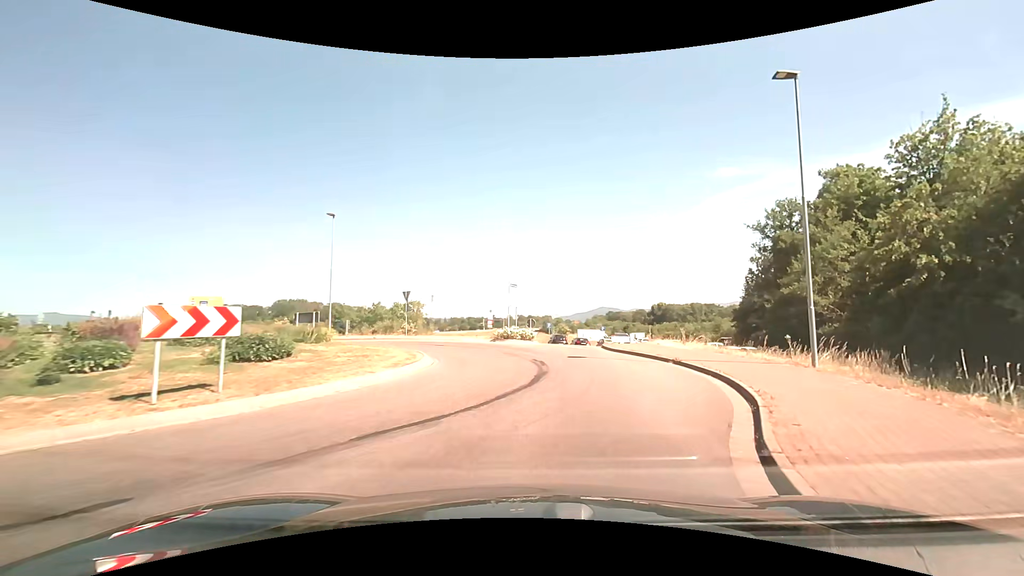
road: tertiary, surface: asphalt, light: Day
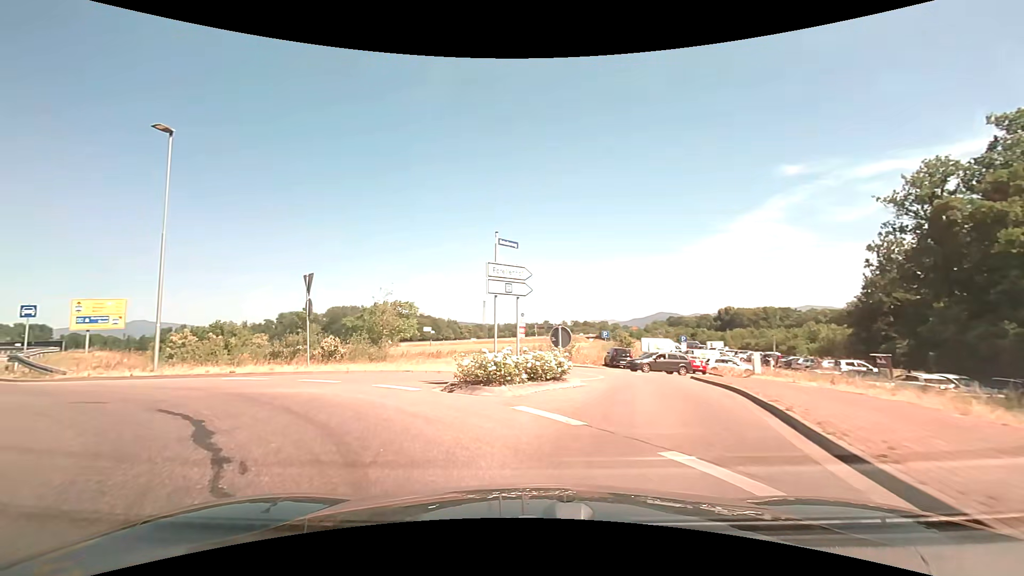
(+1.1, +17.4) m; -6°
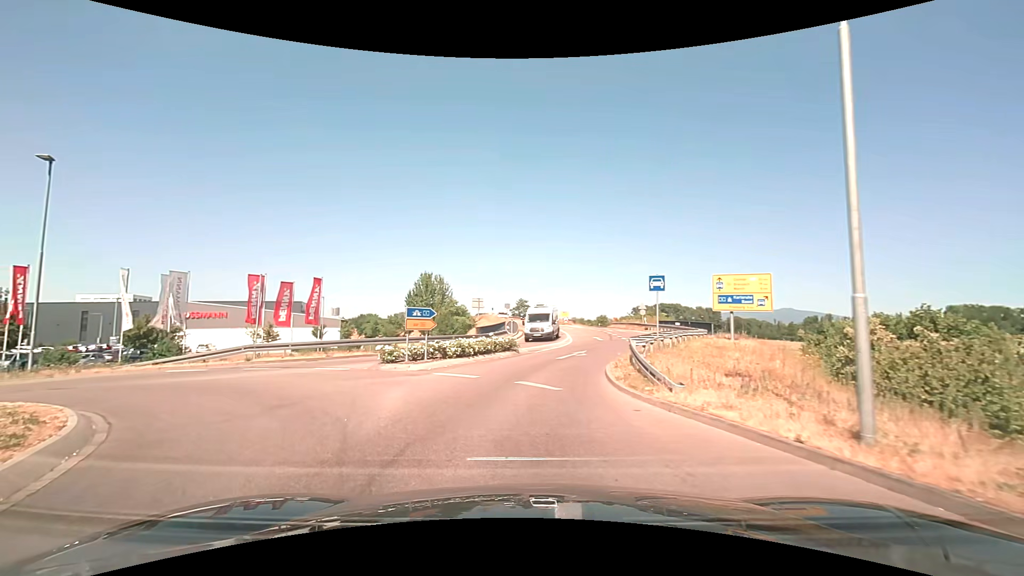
(-7.0, +11.4) m; -66°
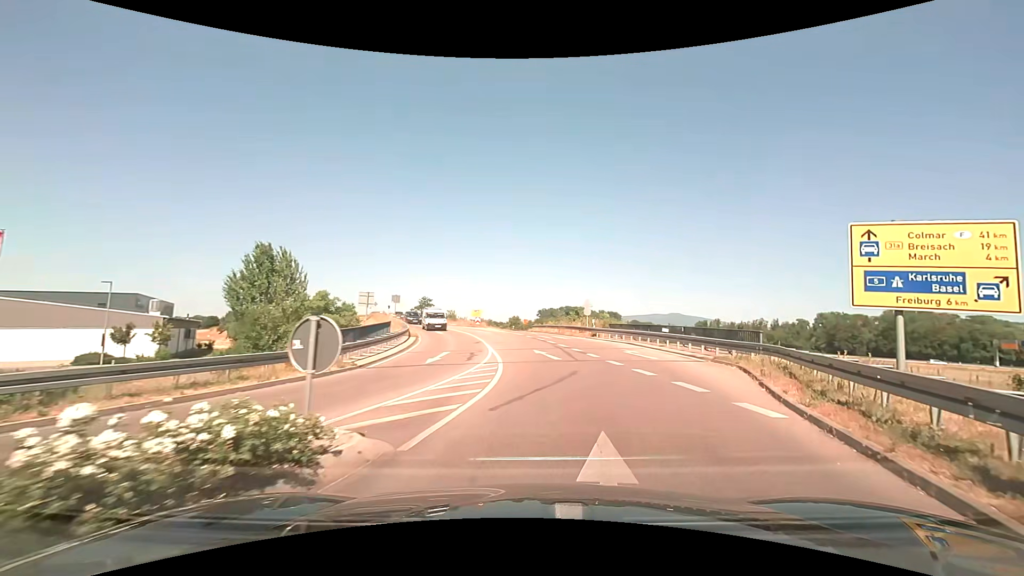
(+0.4, +17.0) m; +11°
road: trunk_link
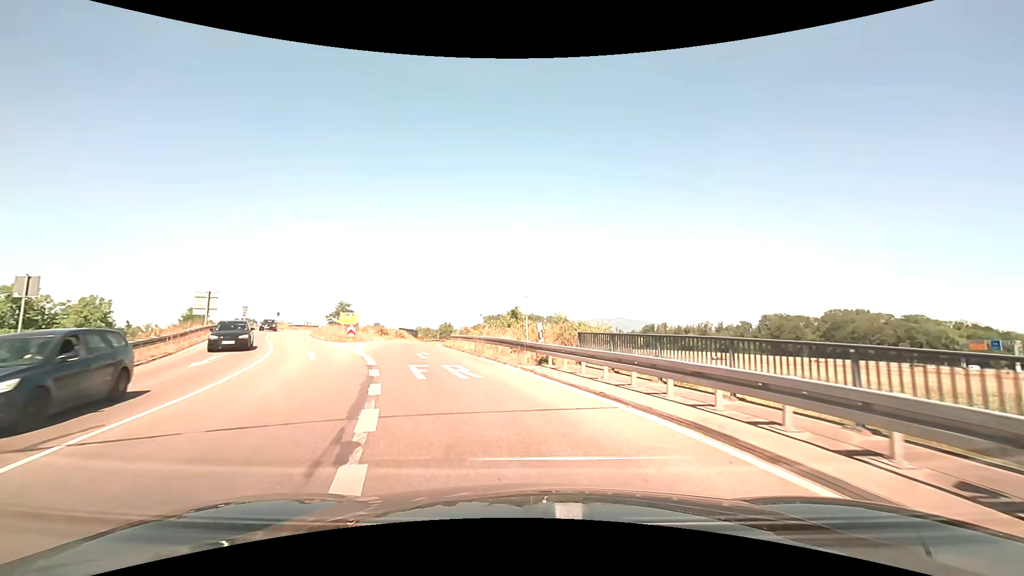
(+2.7, +21.5) m; +6°
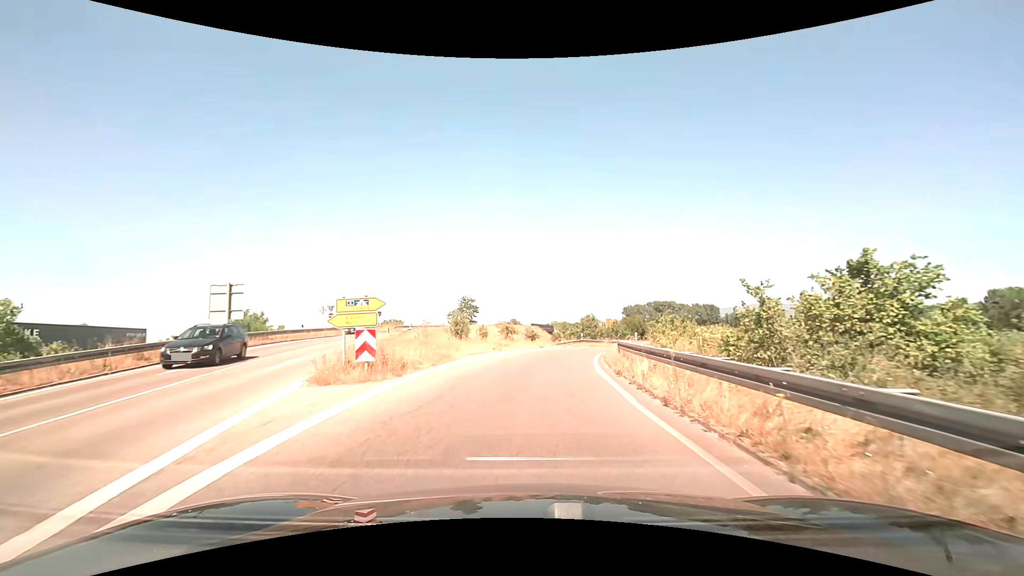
(-4.3, +22.7) m; -15°
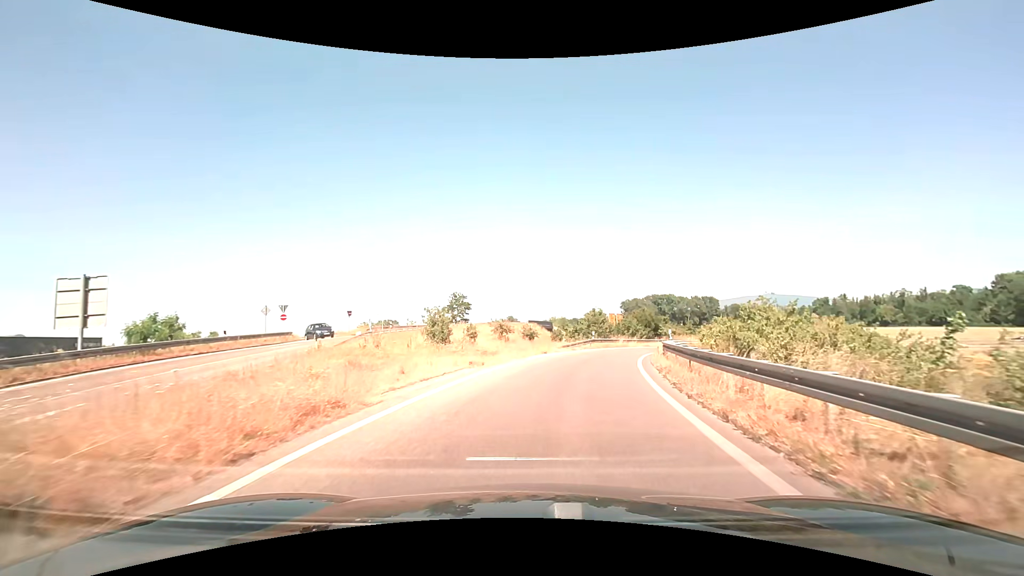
(0.0, +10.1) m; 0°
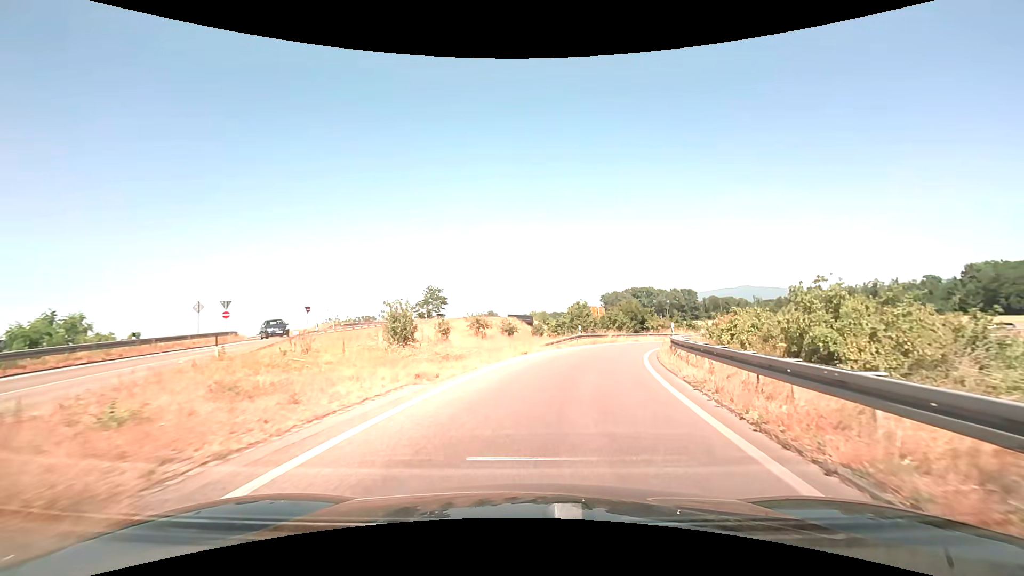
(+0.1, +4.9) m; +2°
